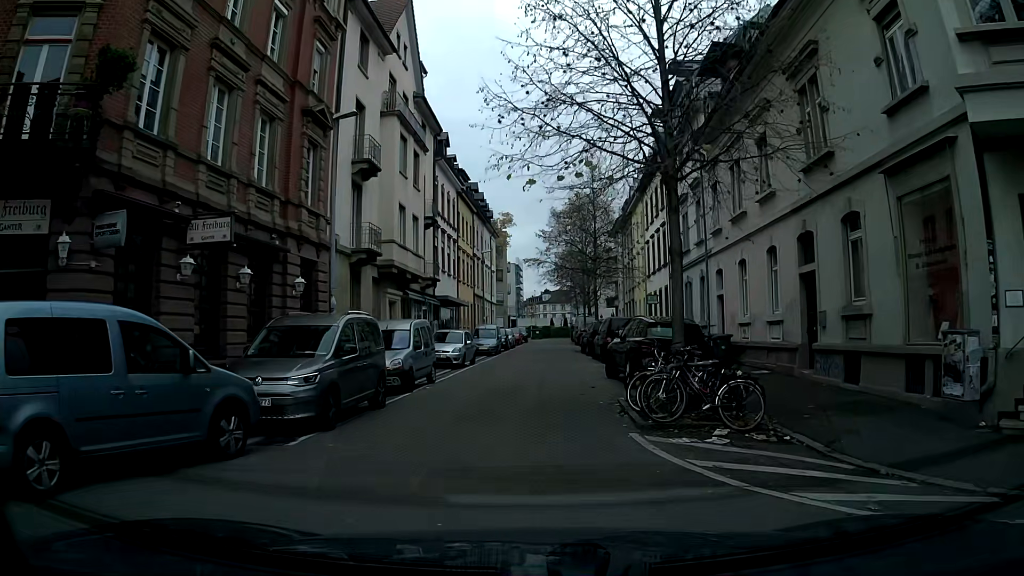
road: residential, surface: asphalt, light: Day
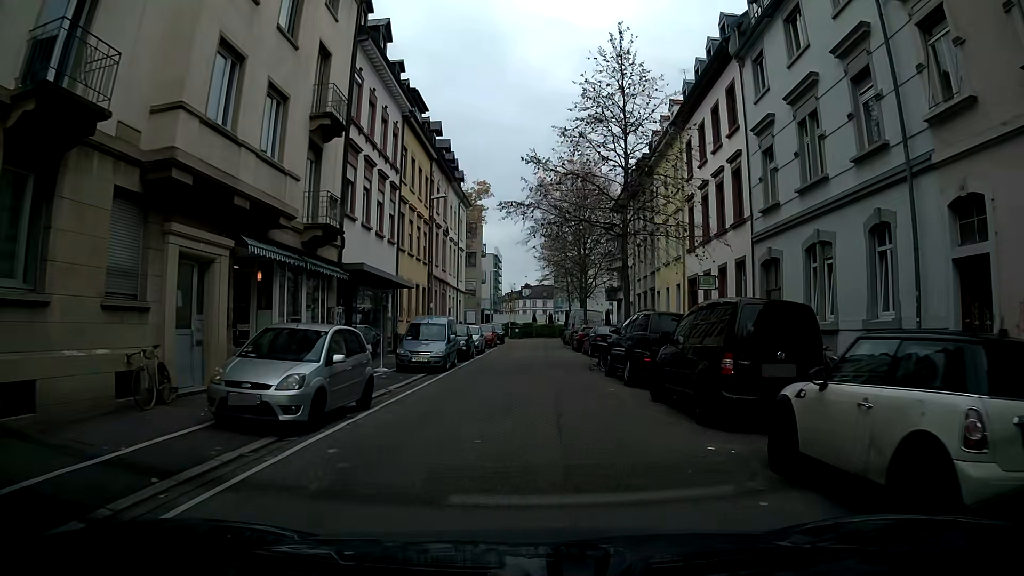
(0.0, +17.3) m; +2°
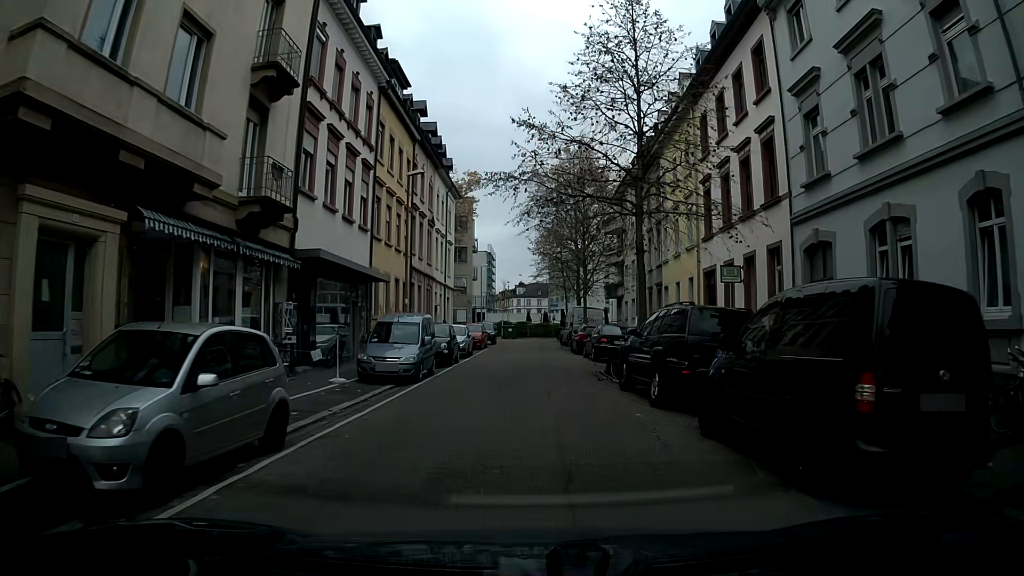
(0.0, +4.1) m; 0°
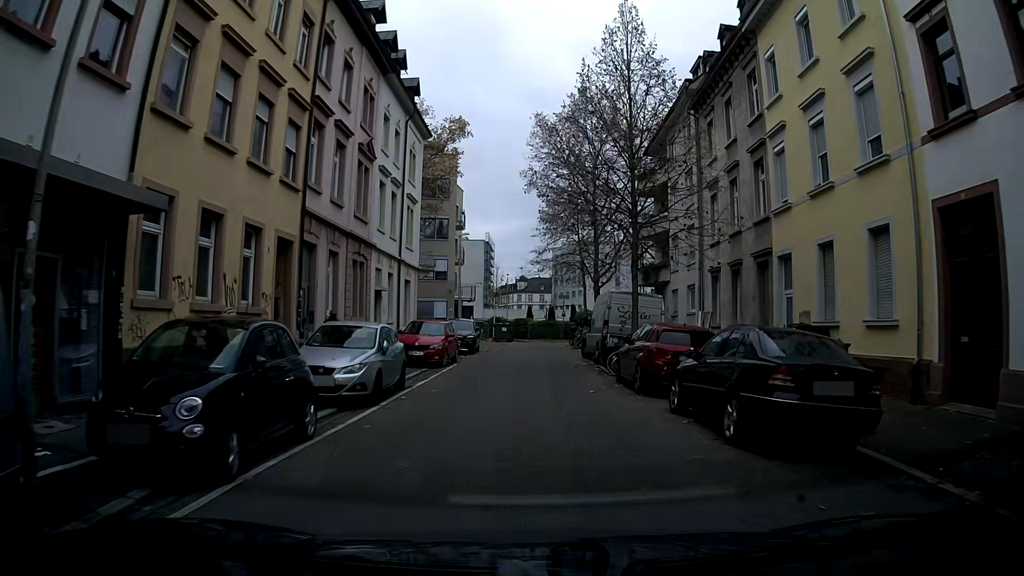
(0.0, +17.6) m; 0°
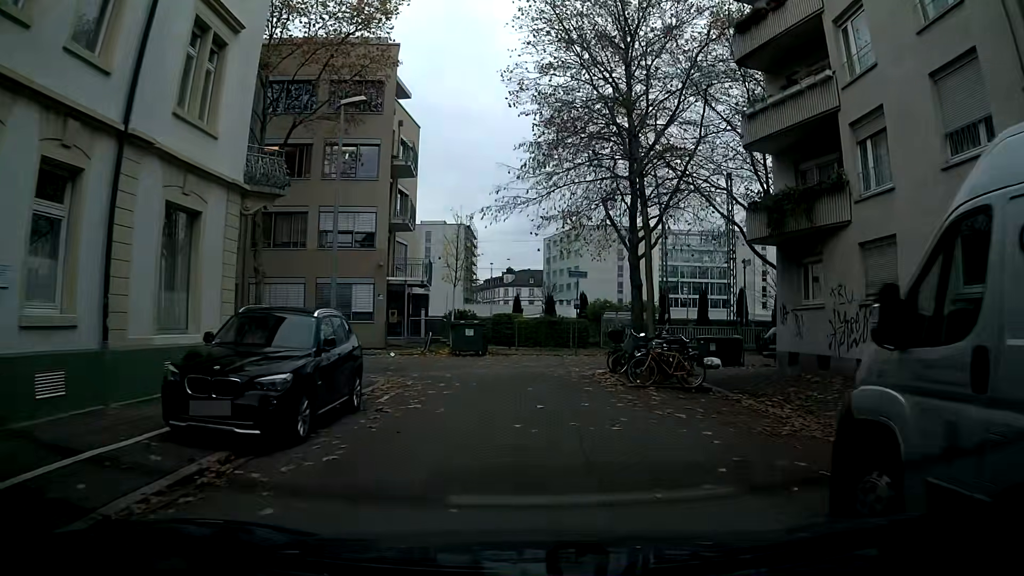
(+0.3, +22.2) m; +3°
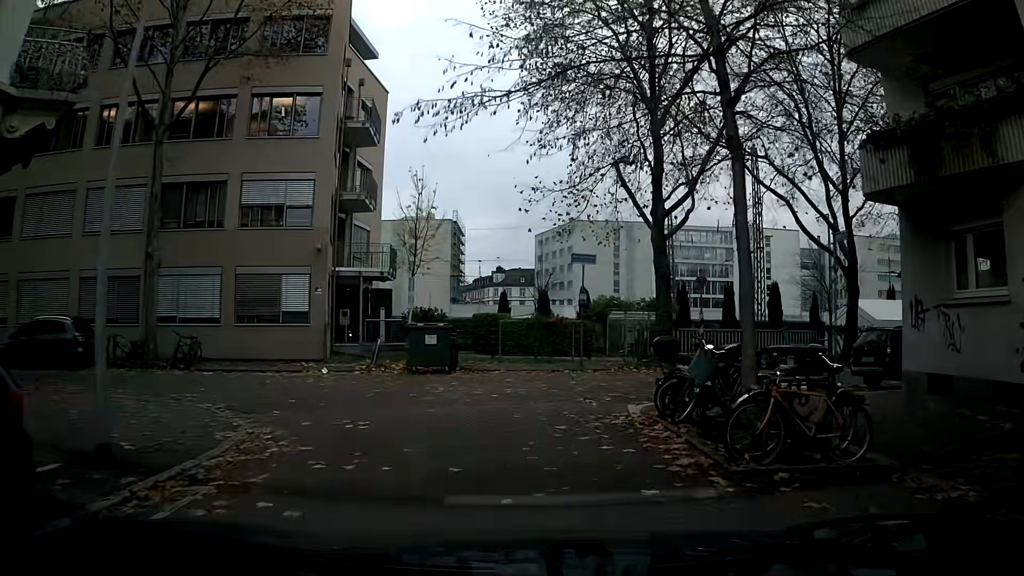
(-0.1, +7.7) m; -1°
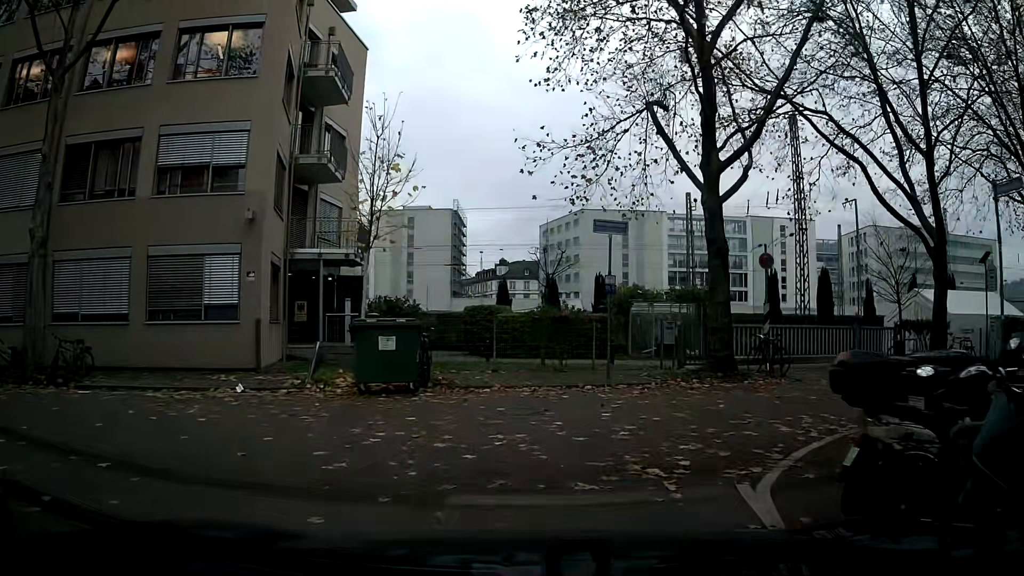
(-0.1, +5.9) m; -2°
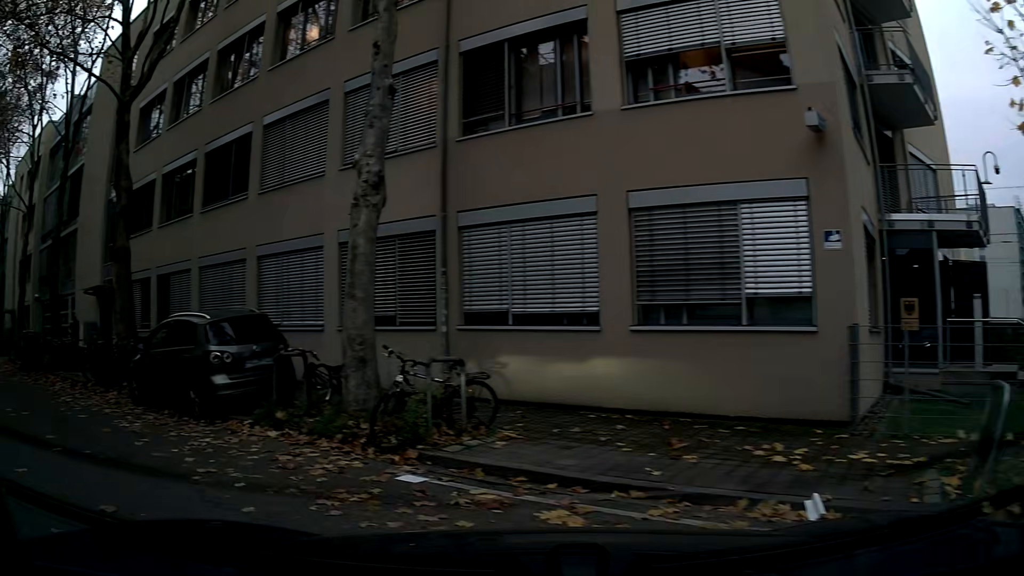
(-2.8, +8.0) m; -58°
(-4, +9) (-11, +16) (-17, +24) (-24, +31) (-31, +38) (-39, +45) (-46, +52) (-53, +59) (-60, +66) (-67, +74) m
